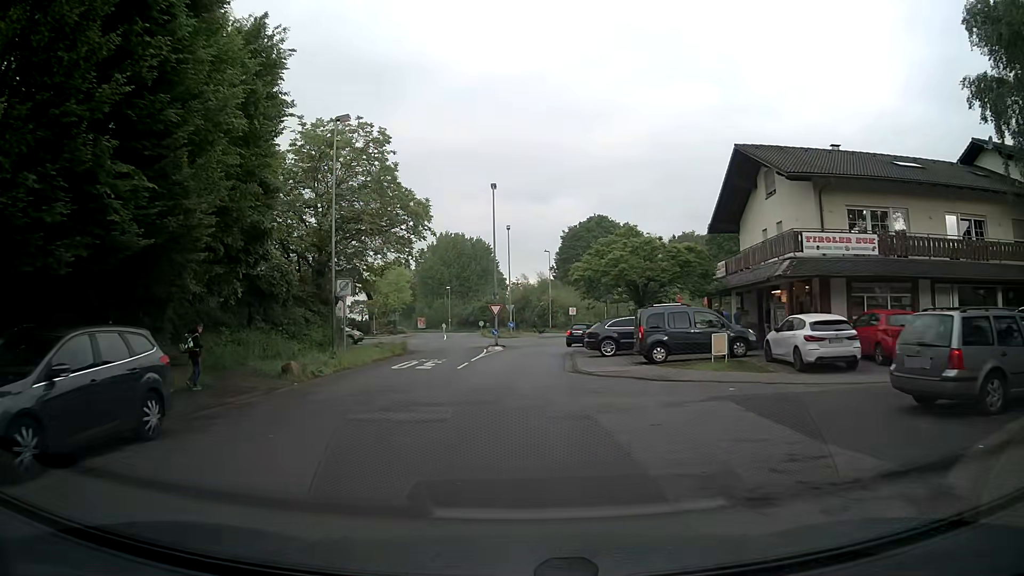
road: residential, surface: asphalt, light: Day
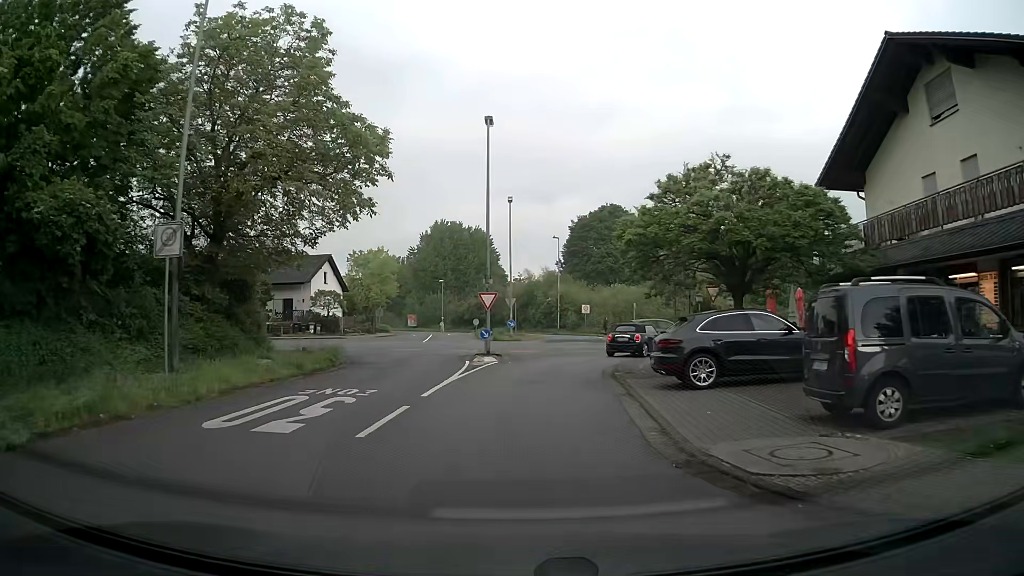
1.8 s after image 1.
(+0.1, +14.0) m; +1°
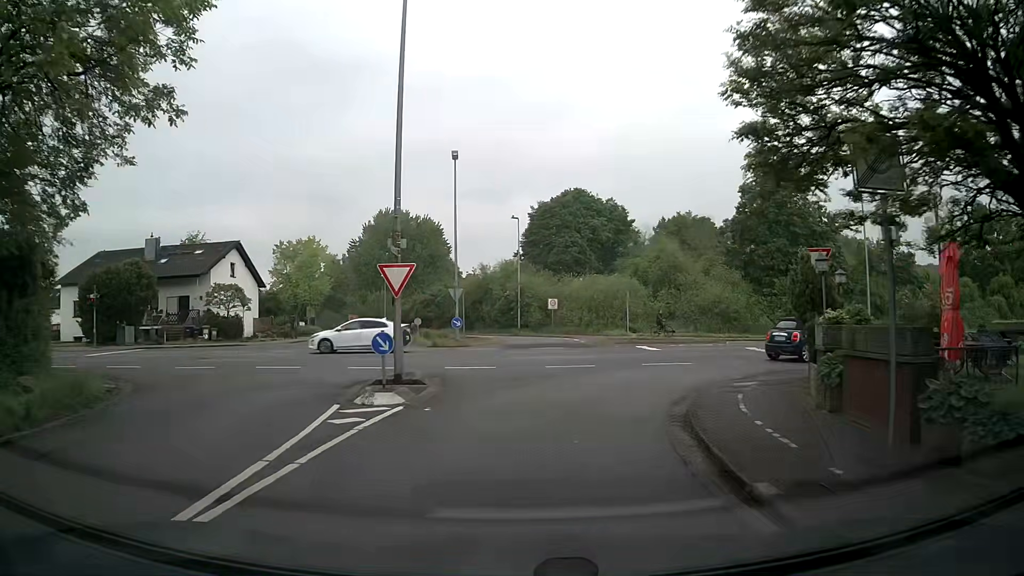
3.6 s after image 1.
(+0.1, +13.1) m; +2°
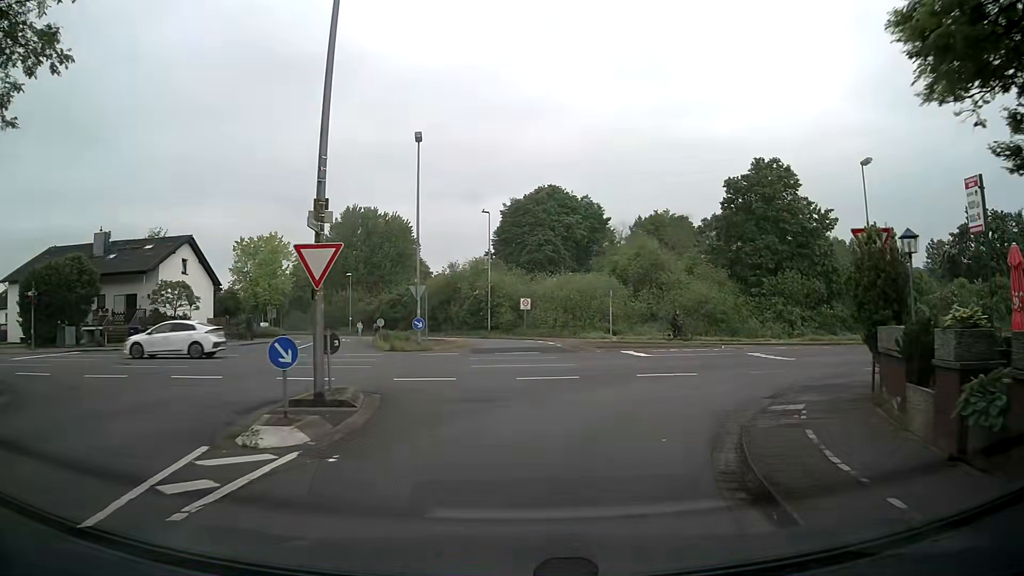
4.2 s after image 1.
(+0.1, +3.9) m; +3°
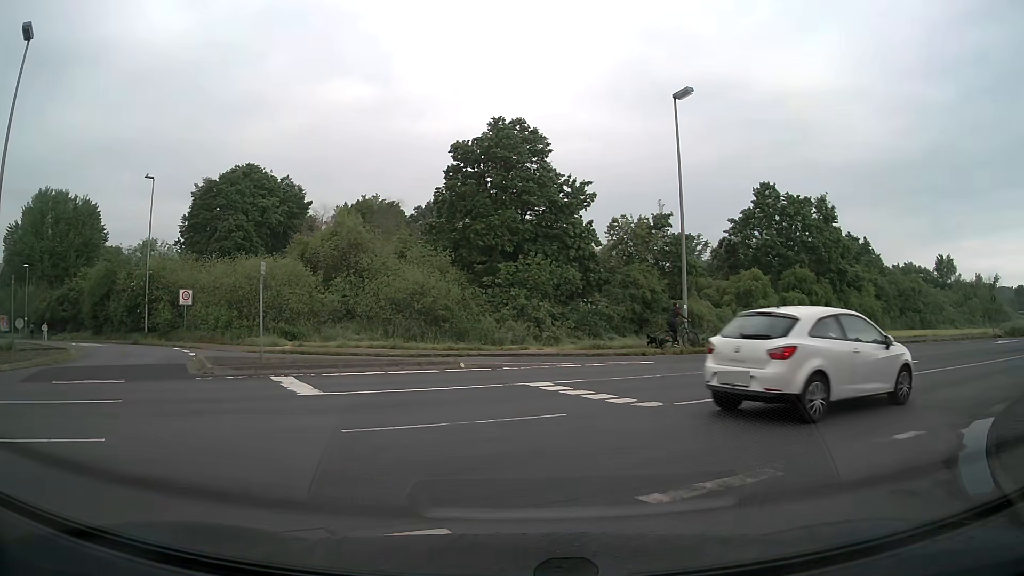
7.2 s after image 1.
(+2.2, +12.6) m; +24°
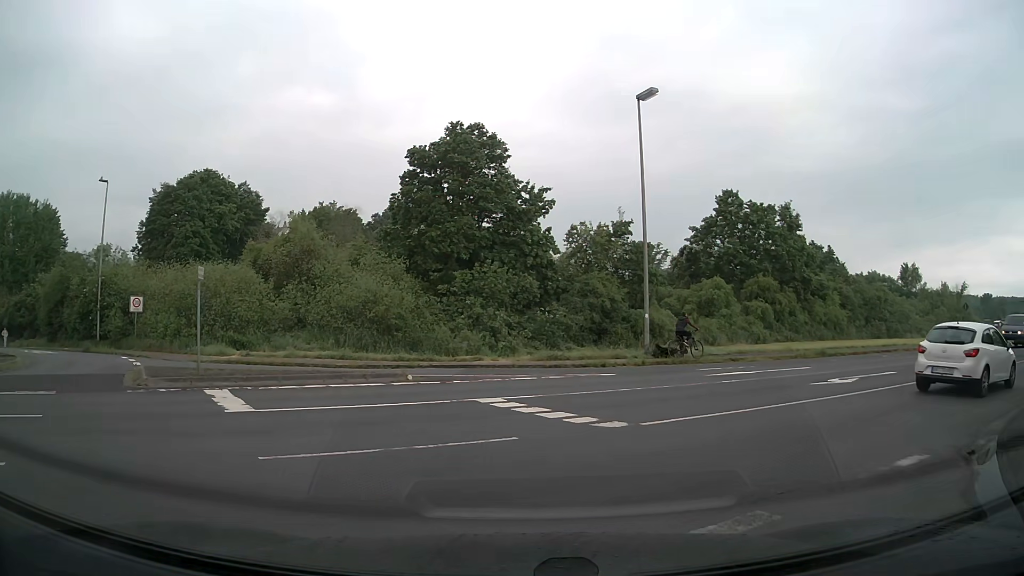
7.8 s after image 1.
(0.0, +1.1) m; +5°
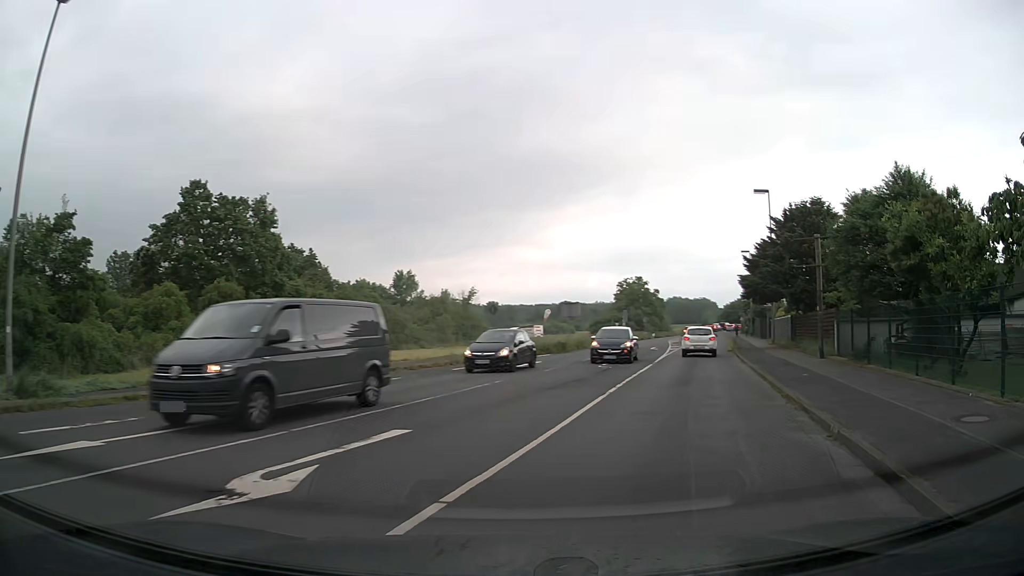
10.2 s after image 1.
(+4.0, +10.0) m; +42°
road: unclassified
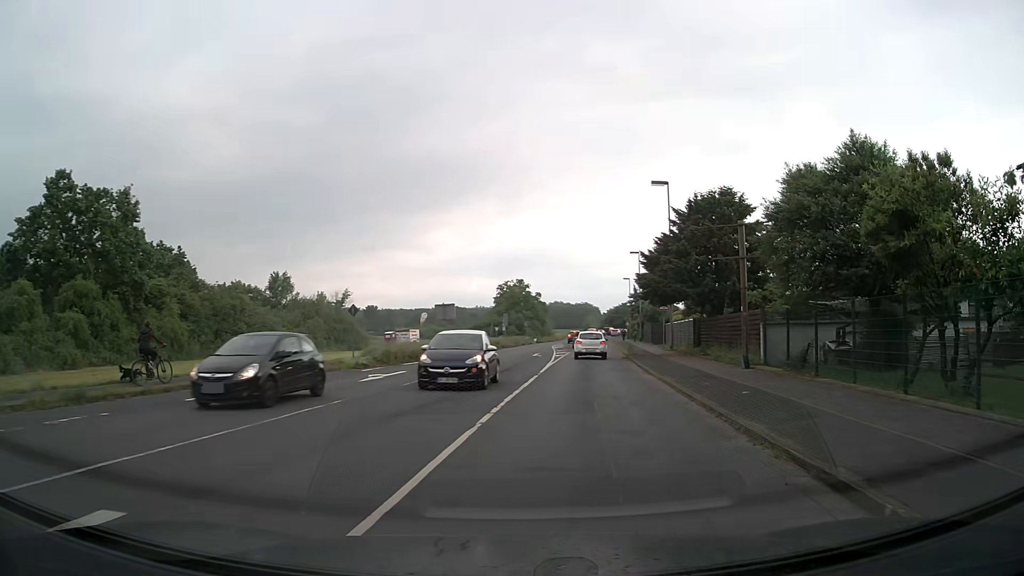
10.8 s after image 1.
(+0.5, +4.6) m; +11°
(+1, +10) (+2, +20) (+3, +30) (+4, +40) (+4, +50) (+5, +60) (+6, +70) (+6, +80) (+7, +90) (+7, +100) m
